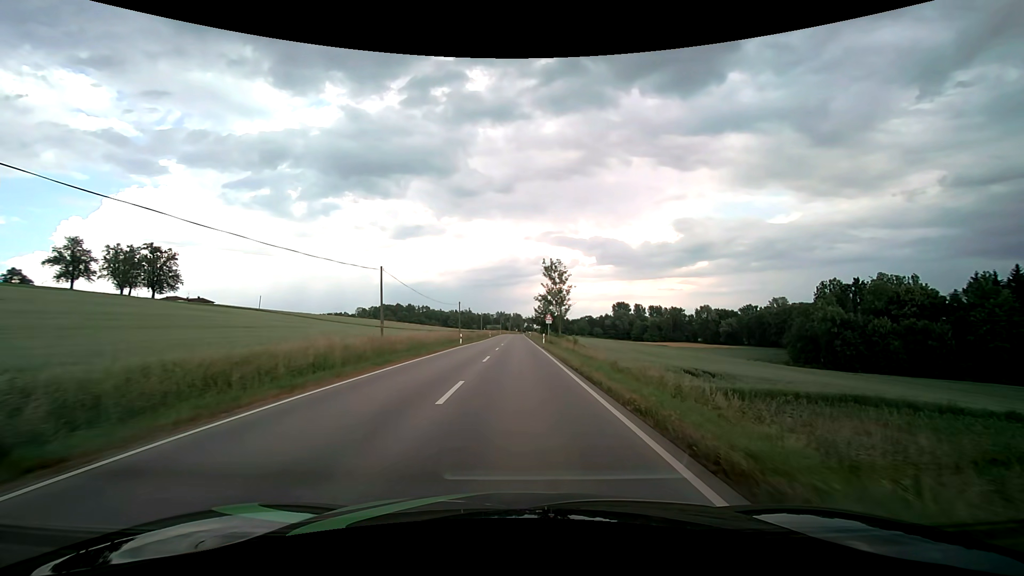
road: secondary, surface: asphalt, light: Day
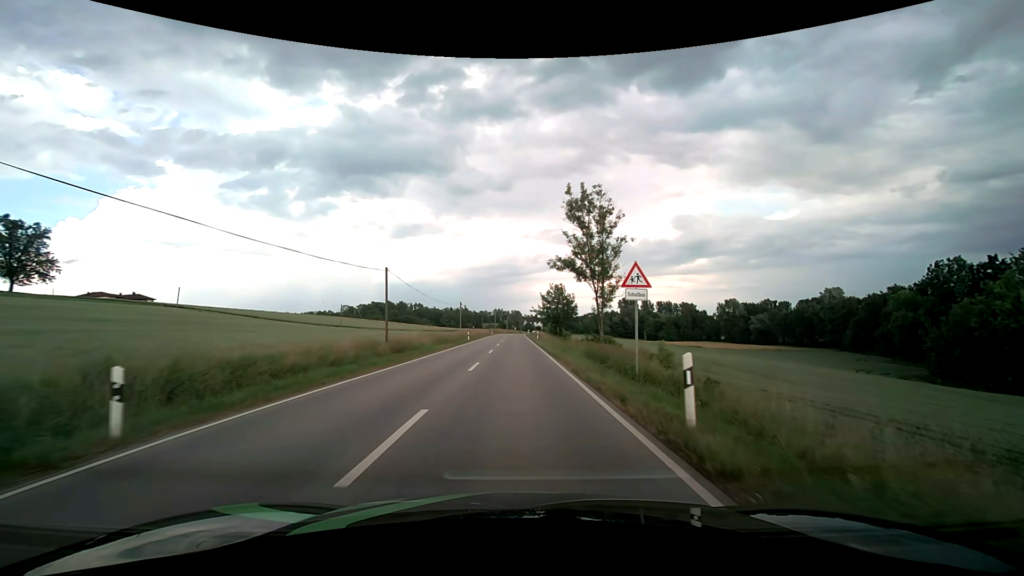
(+0.1, +40.7) m; 0°
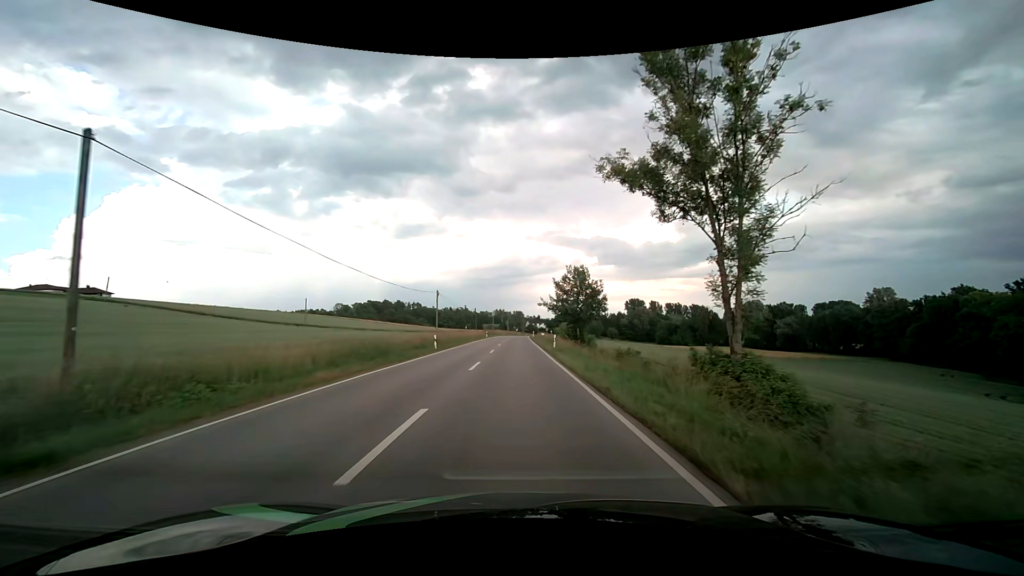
(-0.1, +23.9) m; 0°
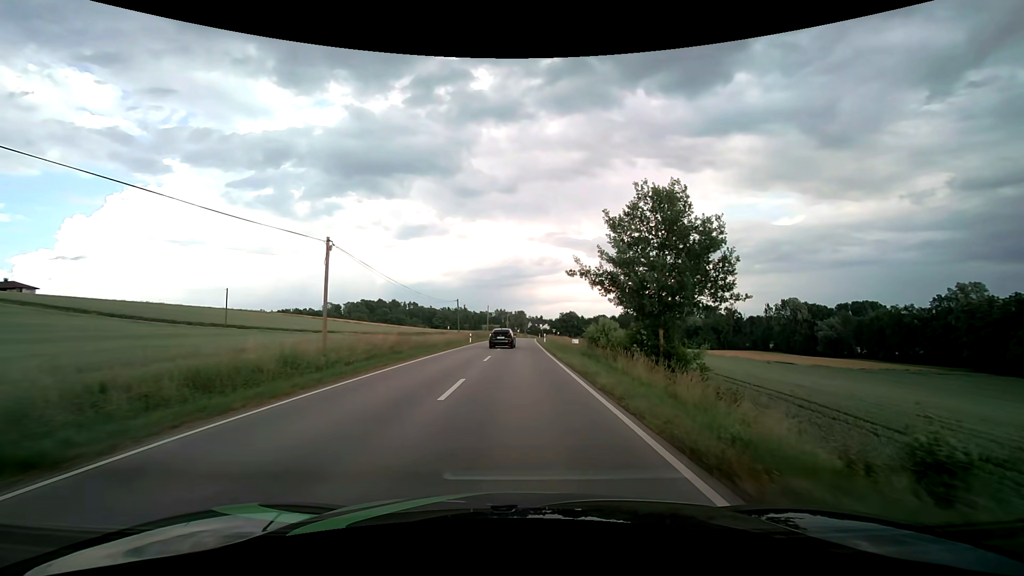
(0.0, +30.9) m; 0°
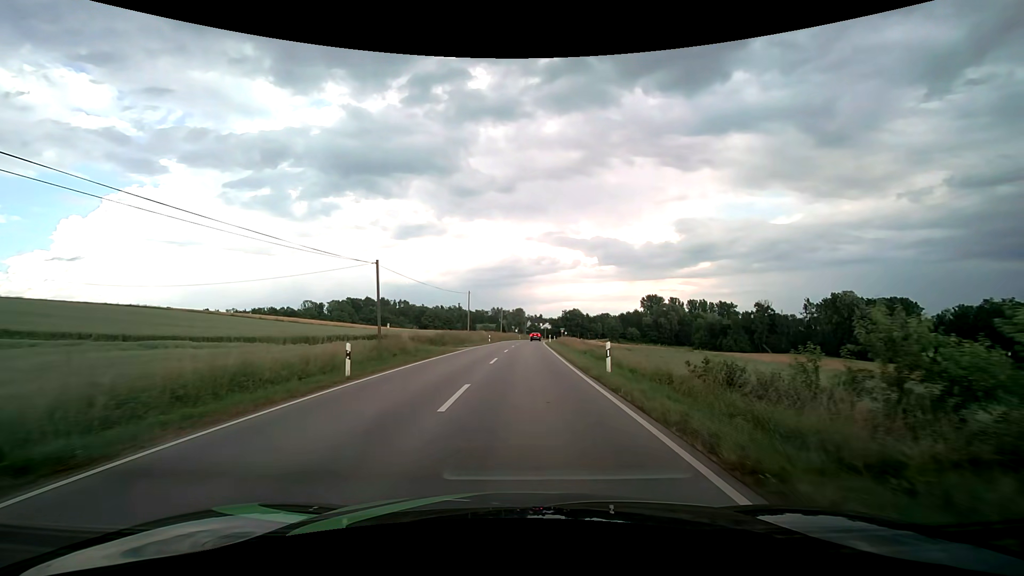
(0.0, +37.4) m; 0°
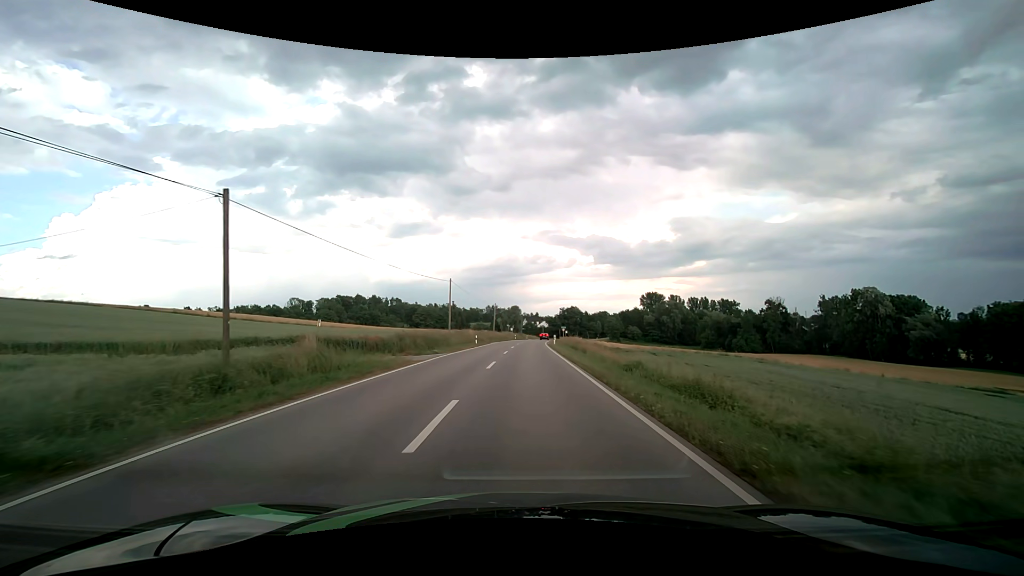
(0.0, +14.8) m; 0°
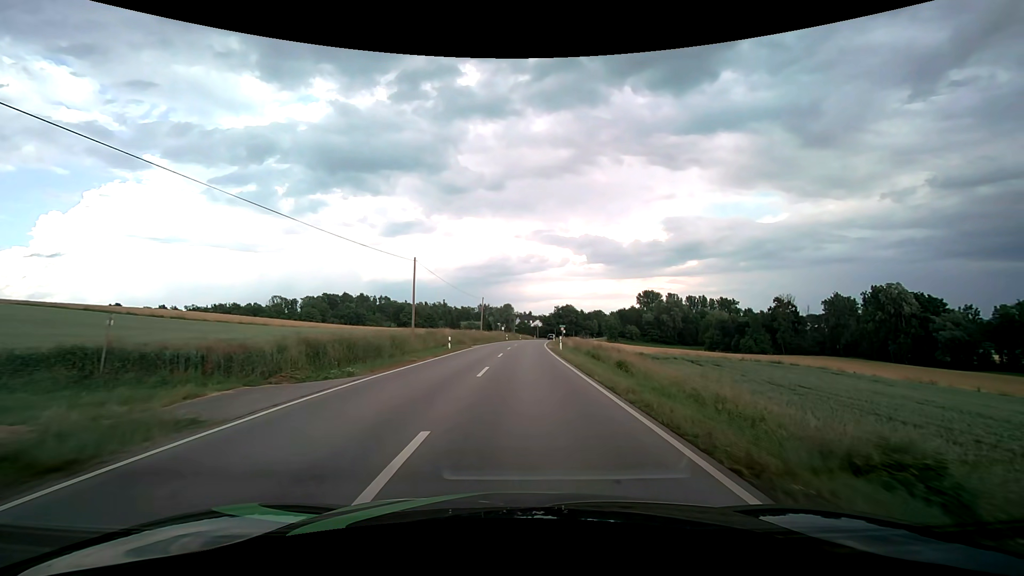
(+0.1, +14.9) m; +1°
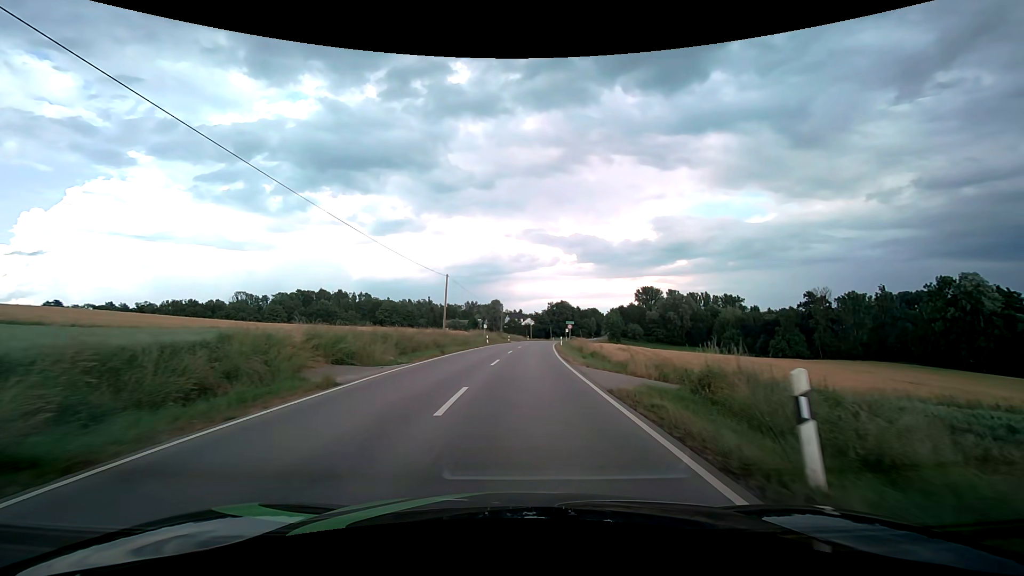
(+0.3, +30.9) m; +1°
(0, +10) (0, +20) (0, +30) (+1, +40) (+2, +50) (+2, +60) (+3, +70) (+4, +80) (+5, +90) (+7, +100) m
